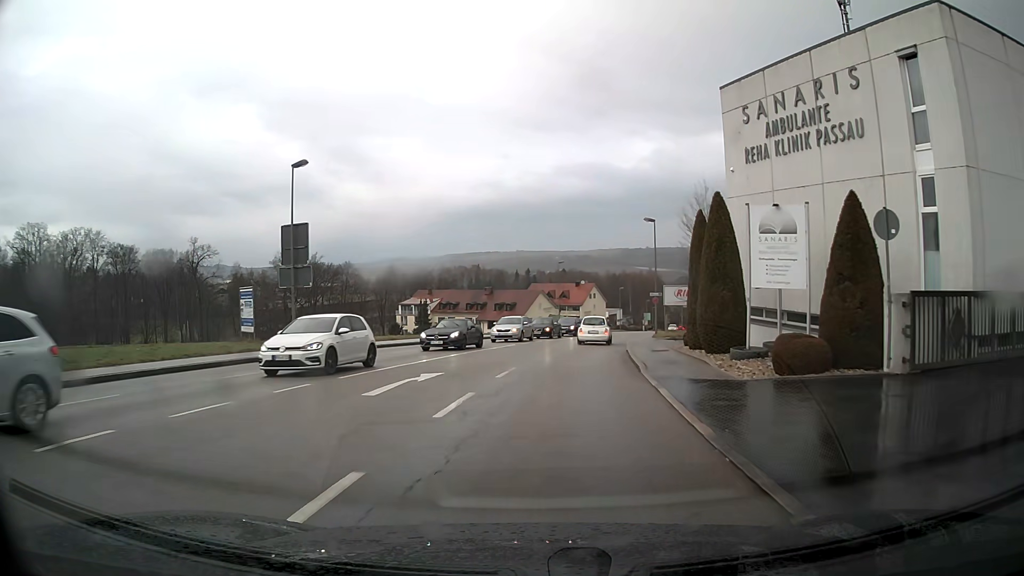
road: tertiary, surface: asphalt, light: Day
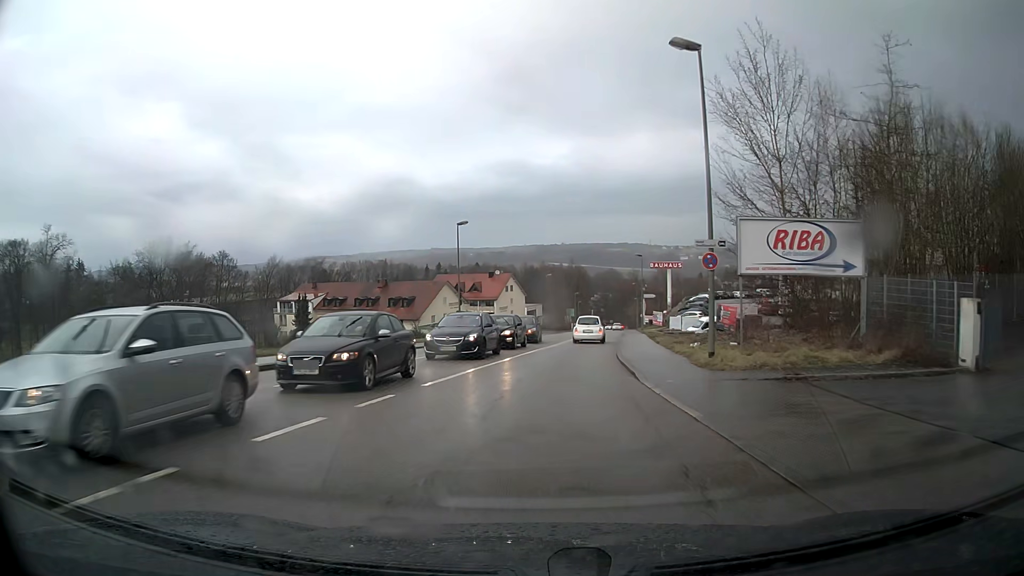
(+1.9, +30.5) m; +7°
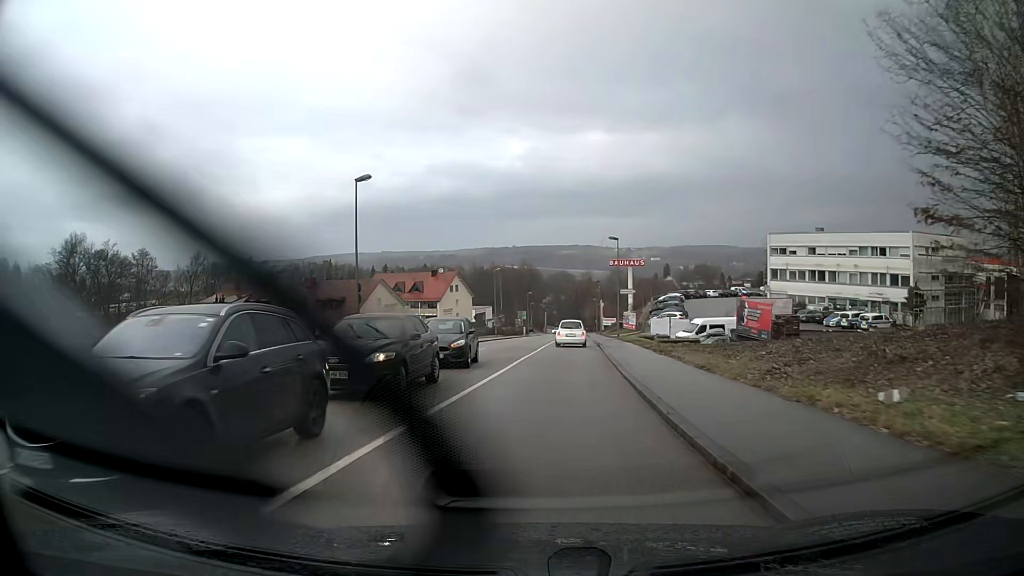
(+0.6, +16.3) m; +4°
